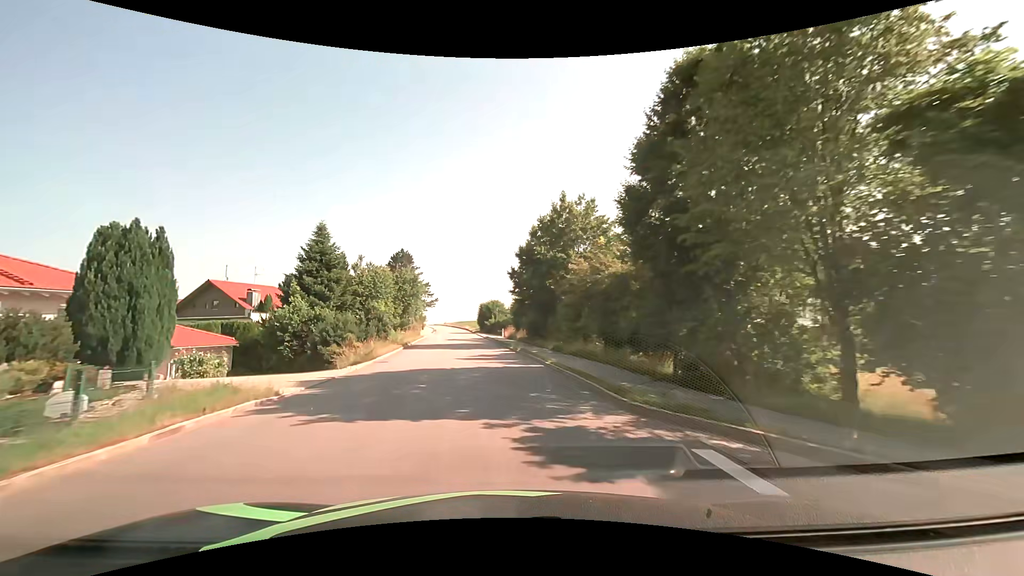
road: tertiary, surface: asphalt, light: Day
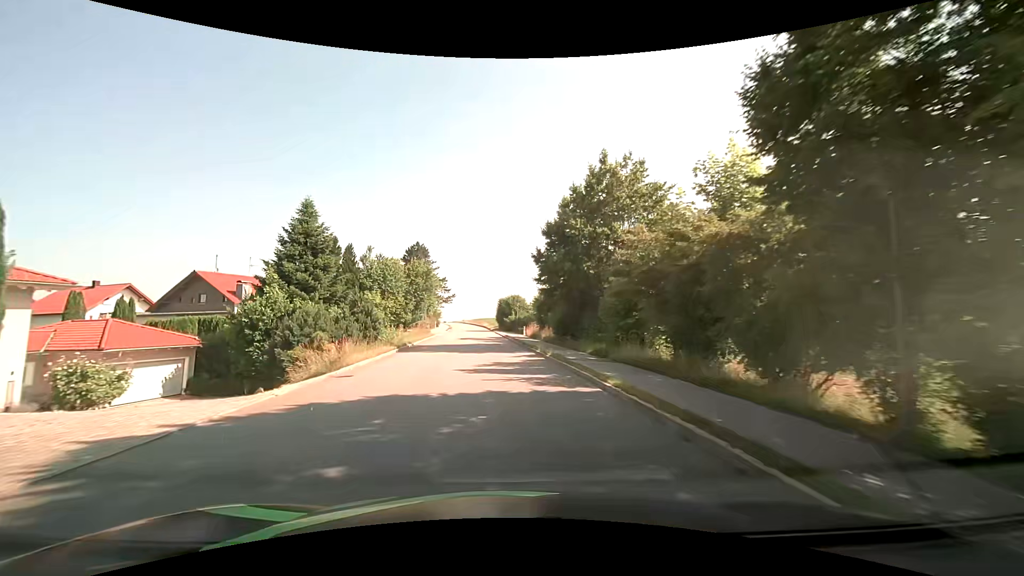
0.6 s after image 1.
(-0.2, +7.5) m; -2°
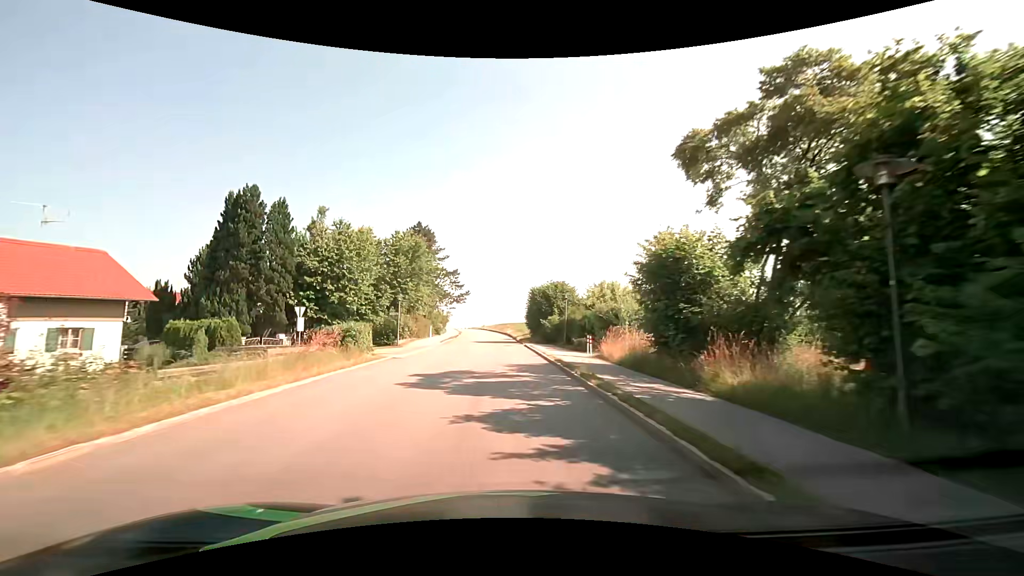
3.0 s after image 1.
(-0.9, +30.0) m; -3°
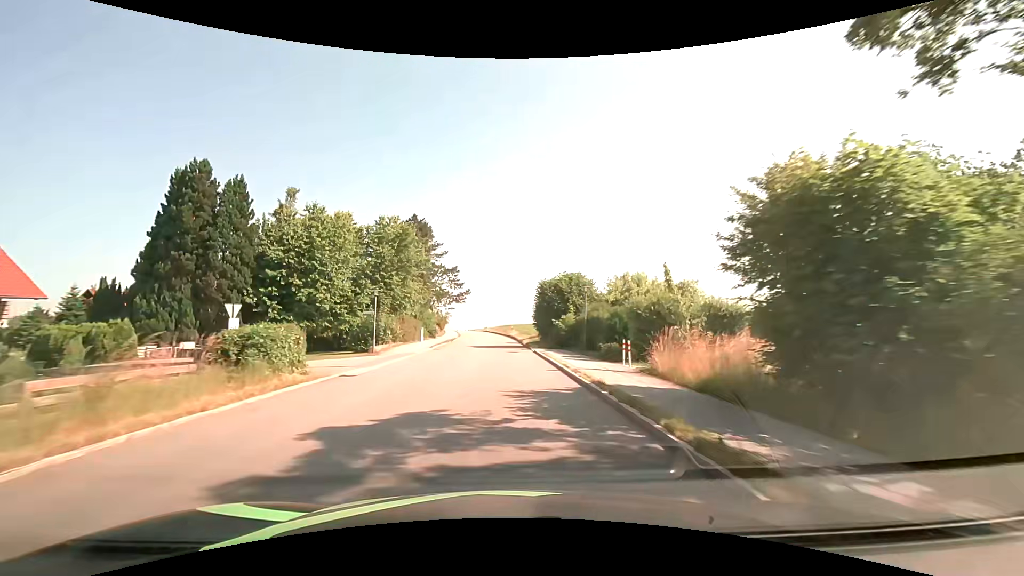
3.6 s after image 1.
(0.0, +7.6) m; -1°
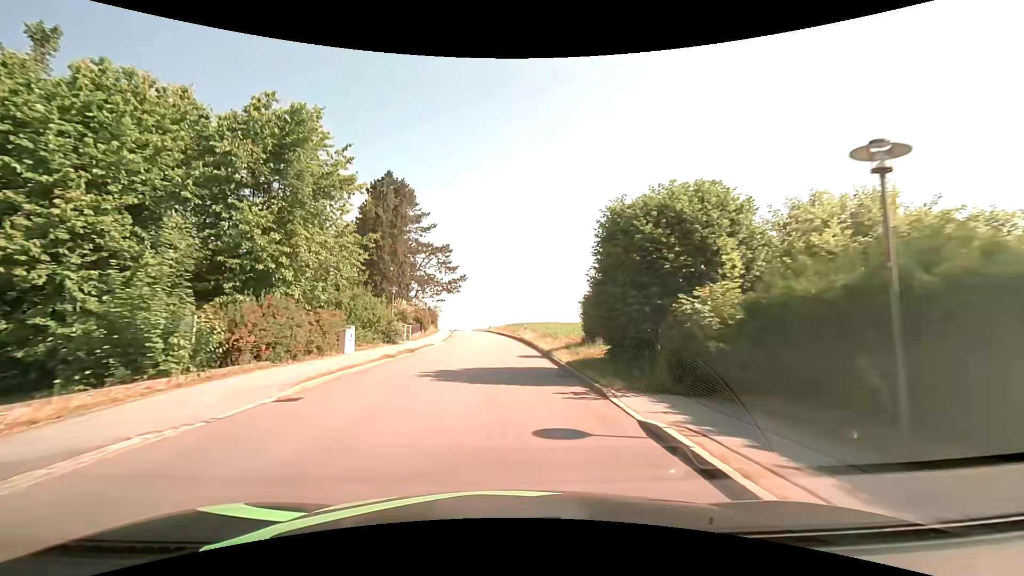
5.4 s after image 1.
(-0.1, +22.7) m; -1°
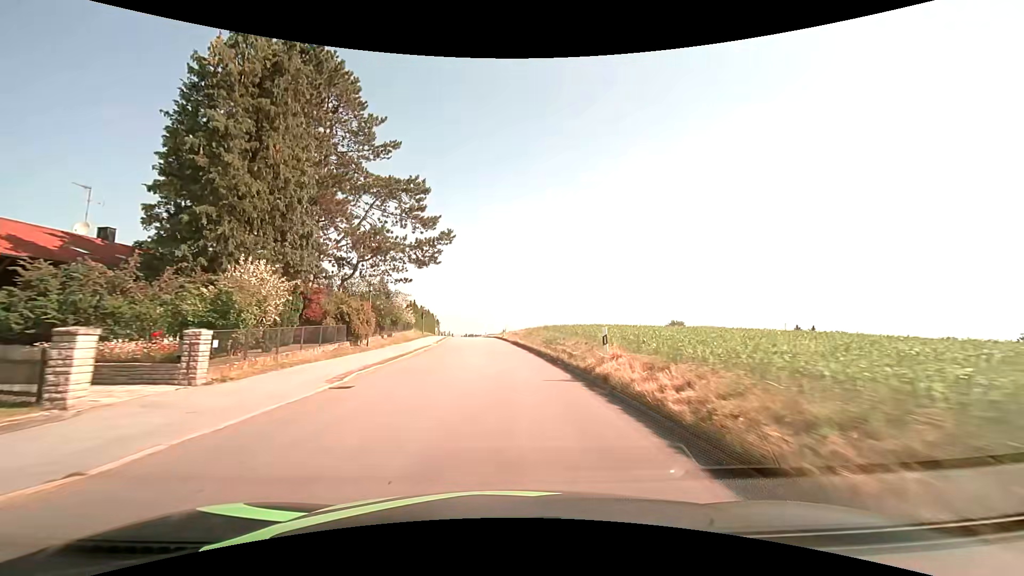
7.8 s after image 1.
(-0.5, +30.3) m; -2°
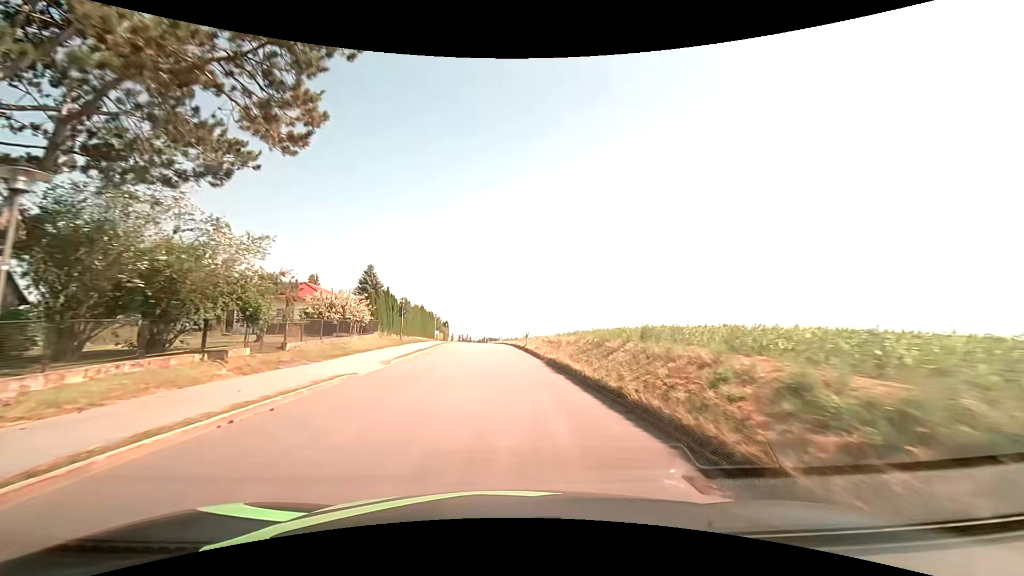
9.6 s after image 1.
(-0.5, +22.8) m; -2°
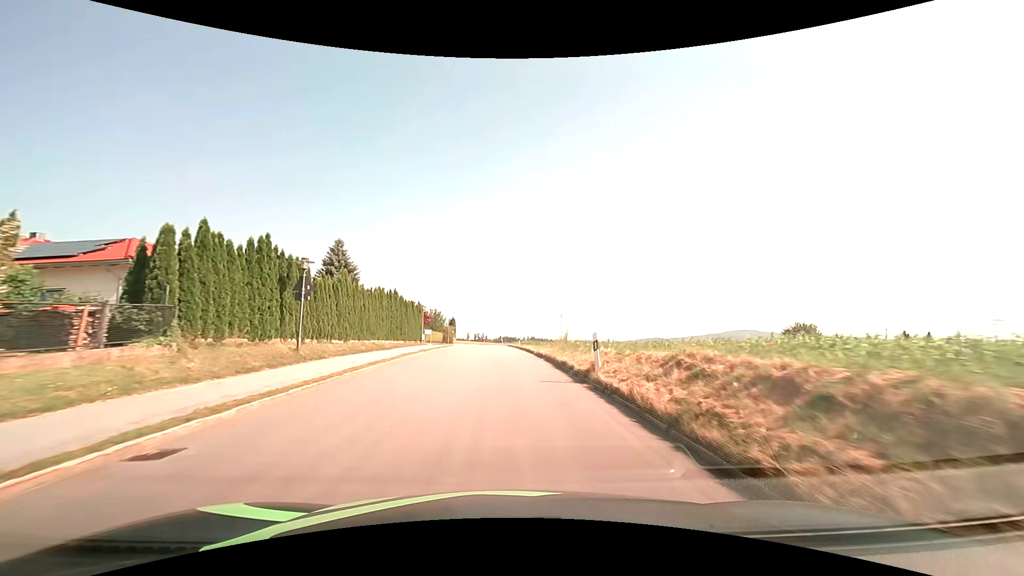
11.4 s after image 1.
(-0.4, +22.8) m; -2°
(0, +10) (0, +20) (0, +30) (-1, +40) (-1, +50) (-1, +60) (-2, +70) (-2, +80) (-3, +90) (-3, +100) m
